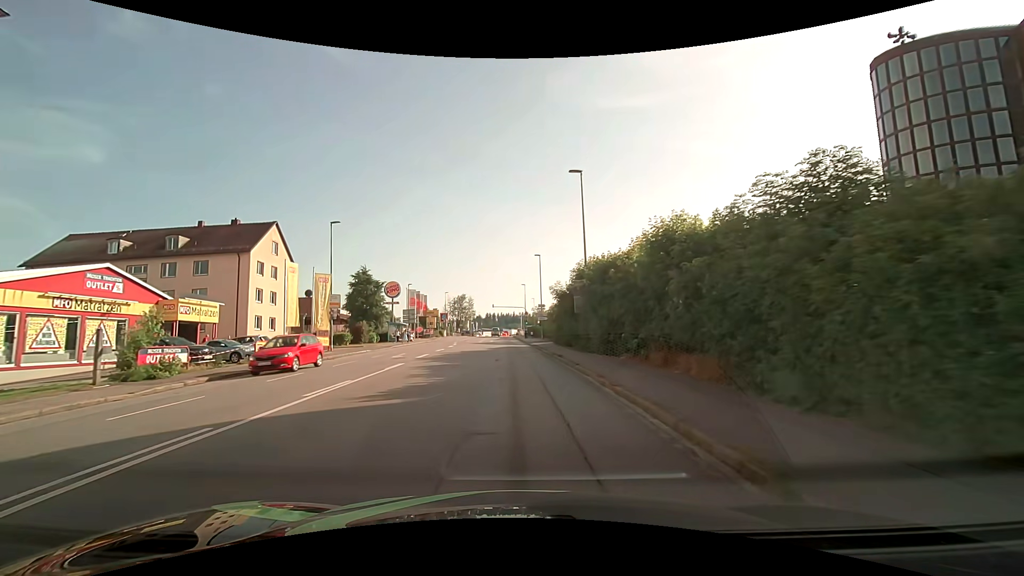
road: tertiary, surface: asphalt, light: Day
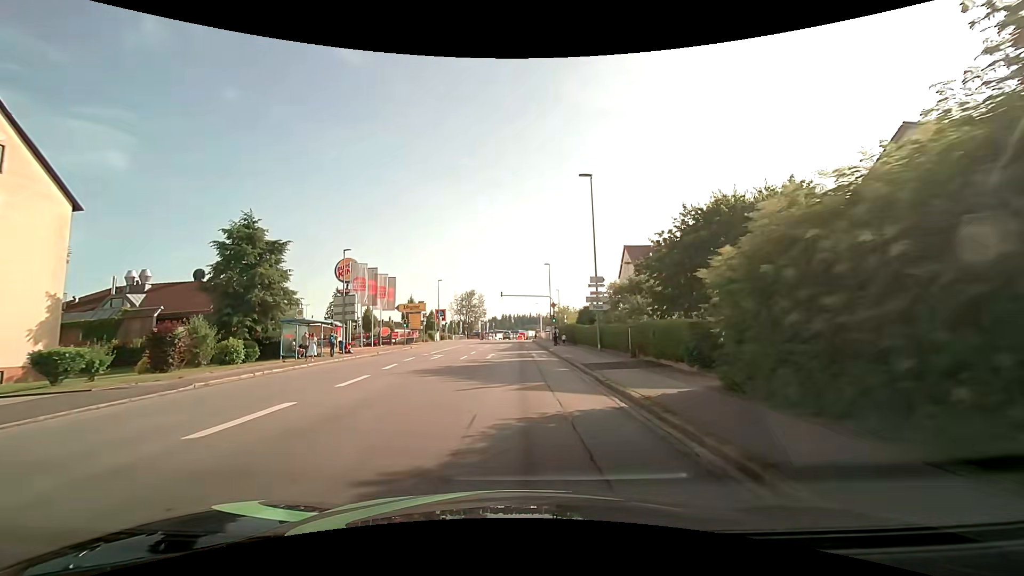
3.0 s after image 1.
(-0.9, +32.2) m; -2°
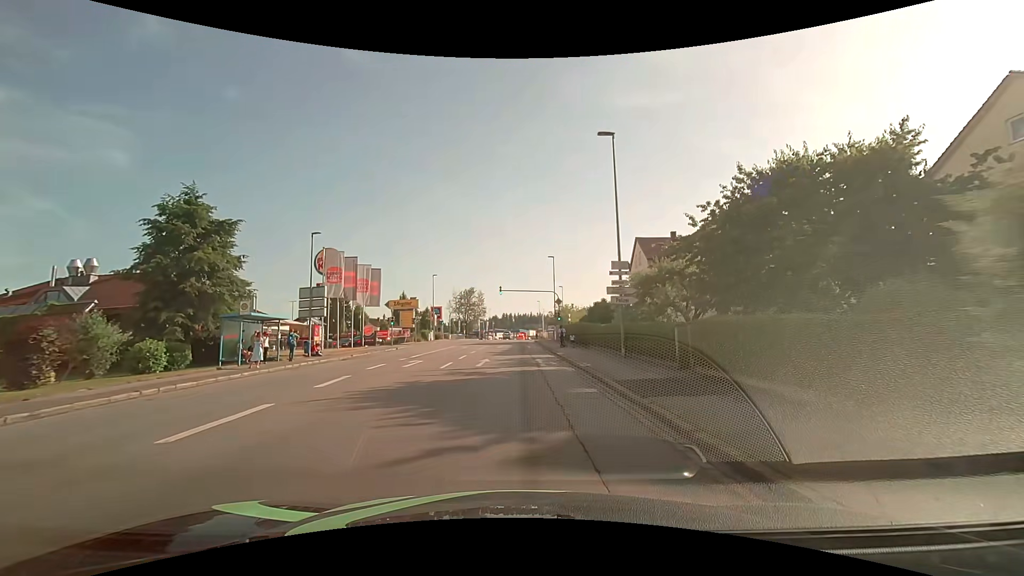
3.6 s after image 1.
(0.0, +6.3) m; 0°
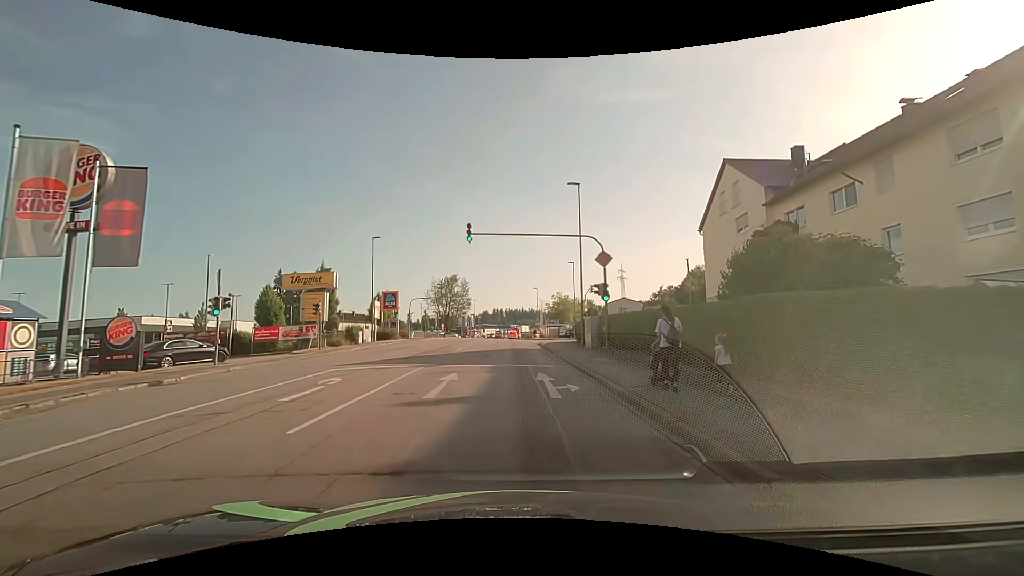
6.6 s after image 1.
(-0.1, +29.4) m; +1°
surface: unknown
(0, +10) (0, +20) (0, +30) (0, +40) (+4, +49) (+13, +52) (+23, +53) (+33, +52) (+43, +51) (+53, +51) m
